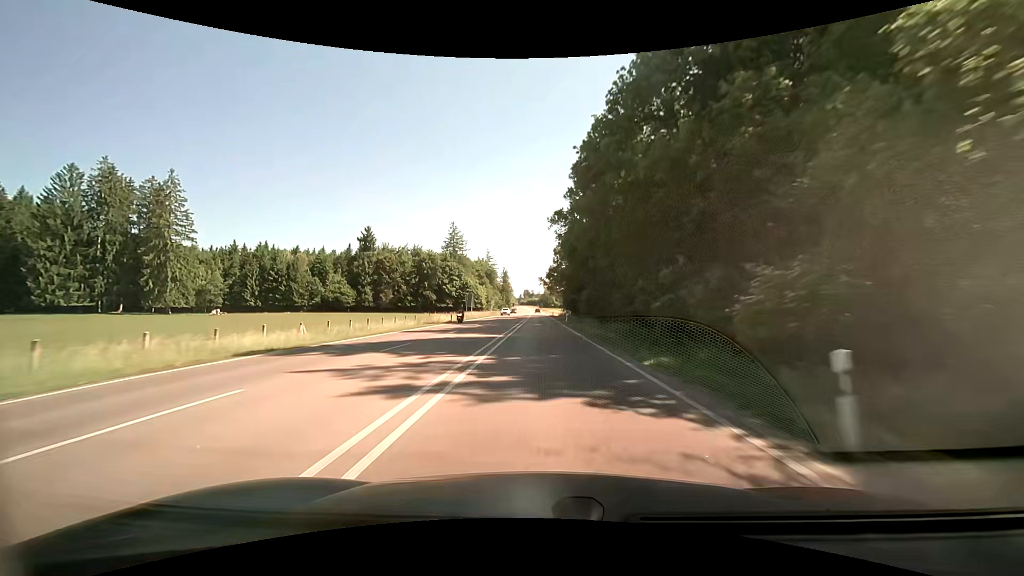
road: primary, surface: asphalt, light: Day
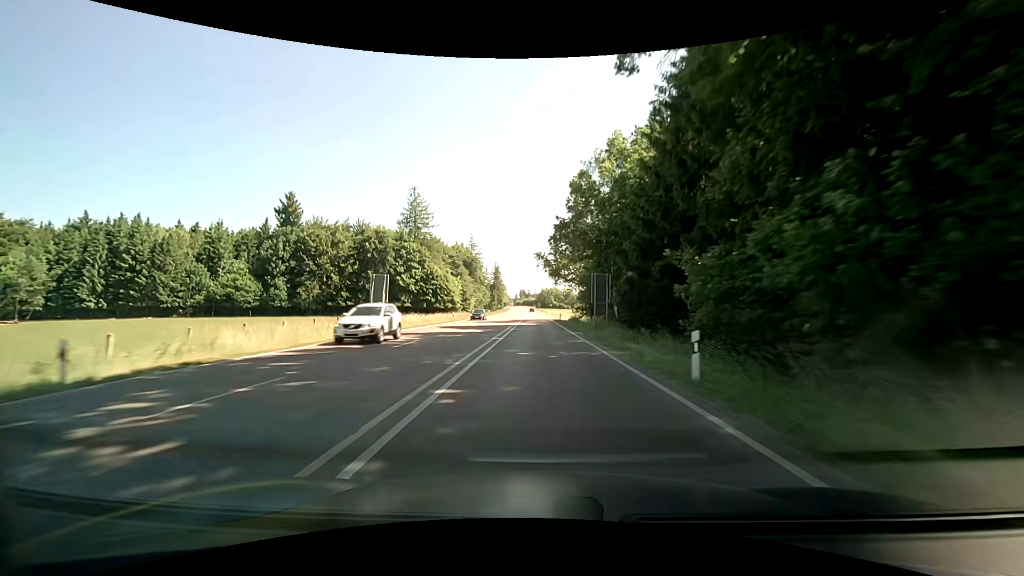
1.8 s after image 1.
(+0.1, +45.7) m; +1°
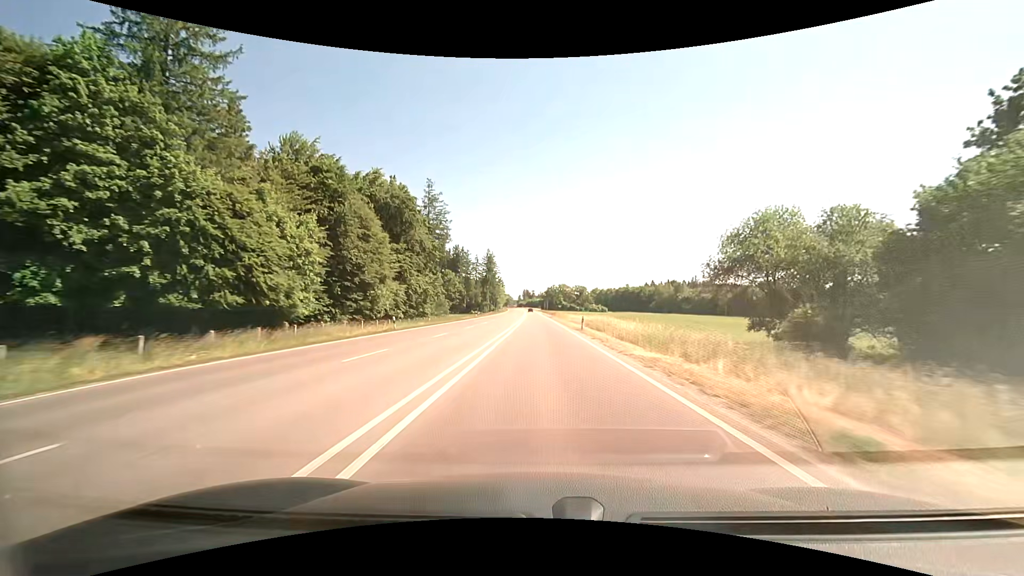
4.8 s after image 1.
(-0.7, +76.4) m; -1°
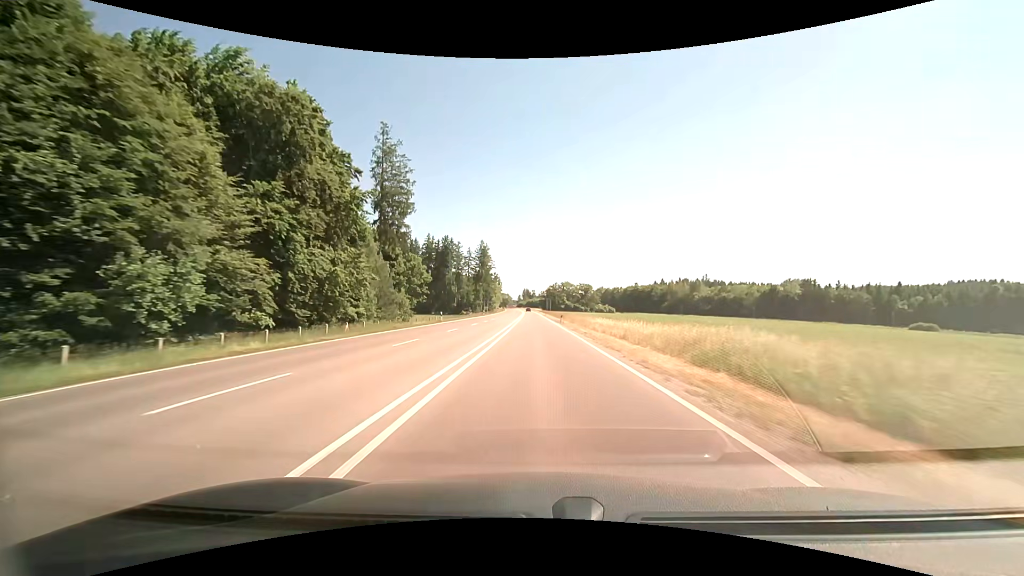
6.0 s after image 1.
(+0.1, +30.6) m; 0°
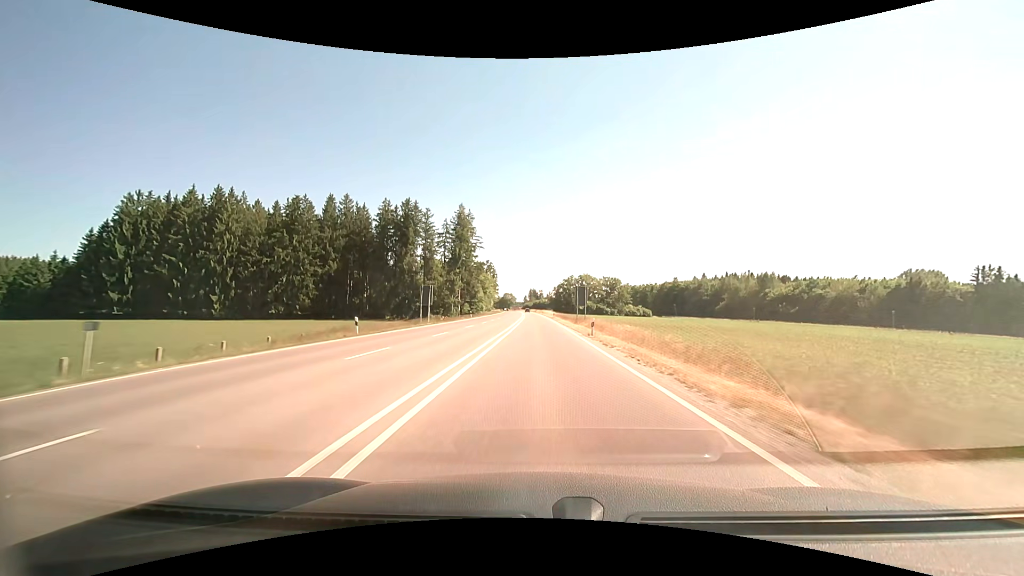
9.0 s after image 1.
(-0.1, +76.2) m; -1°
(0, +10) (0, +20) (0, +30) (0, +40) (0, +50) (0, +60) (0, +70) (0, +80) (0, +90) (0, +100) m
